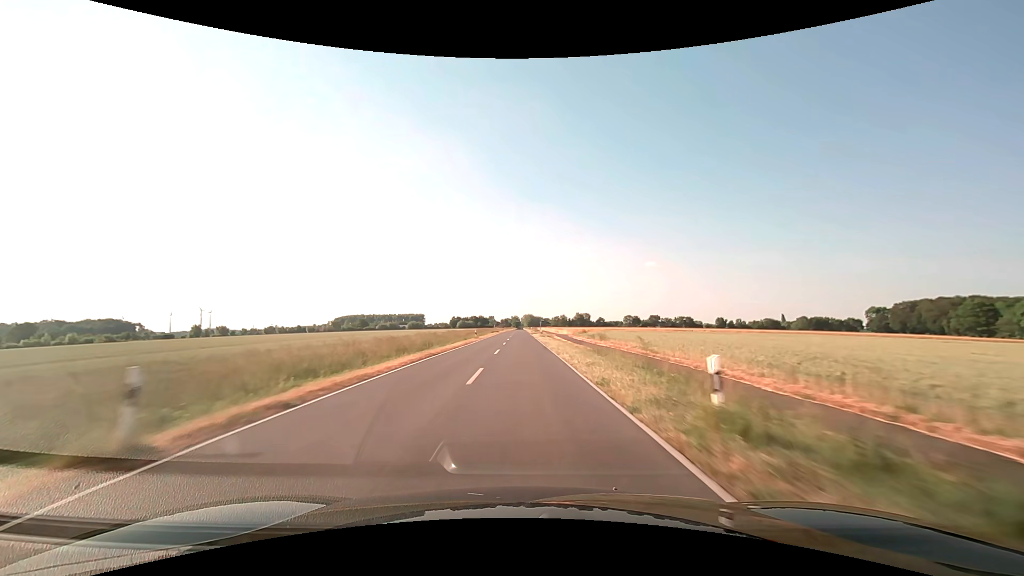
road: secondary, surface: asphalt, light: Day
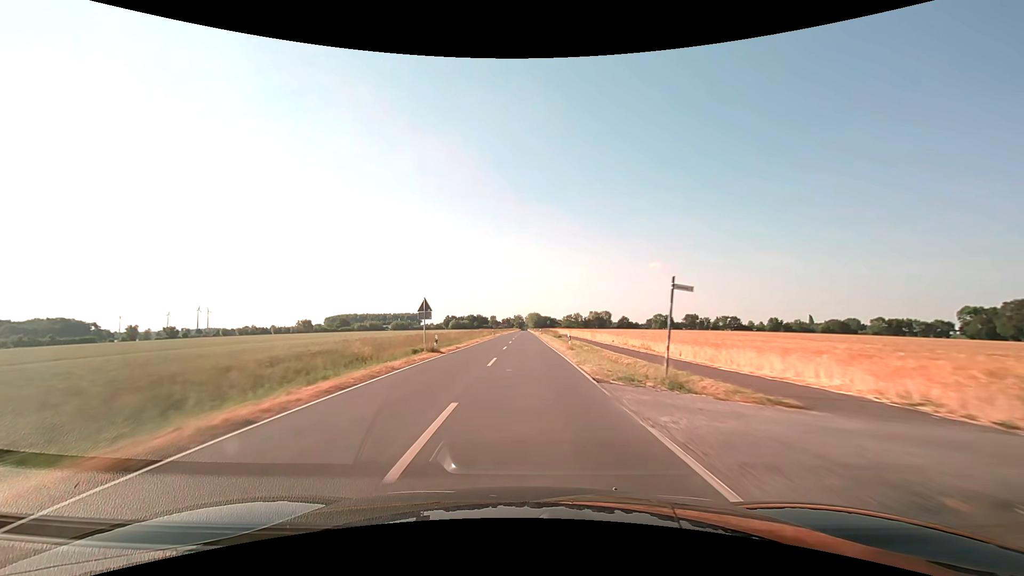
(-0.5, +79.4) m; 0°
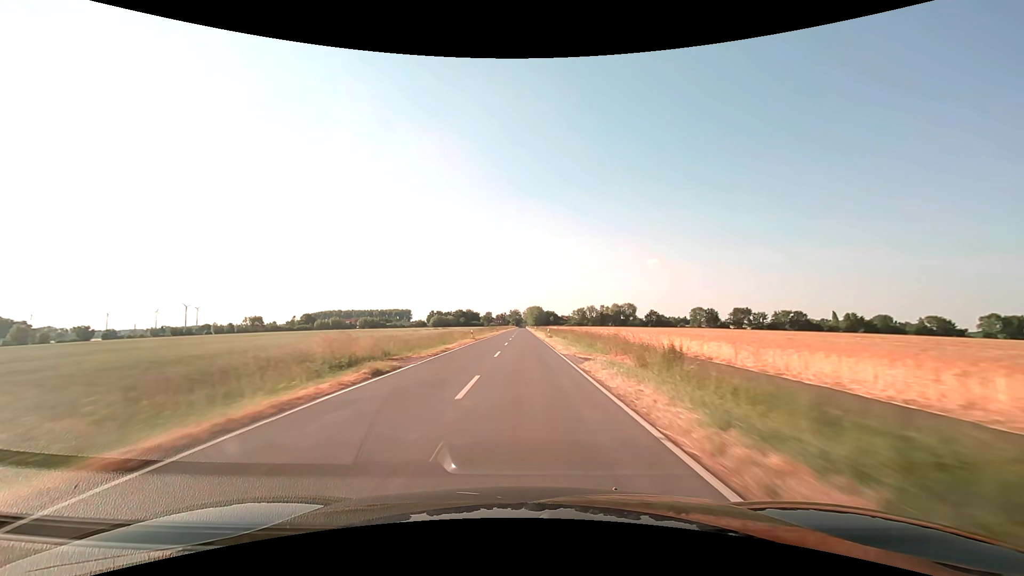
(+0.3, +79.3) m; 0°
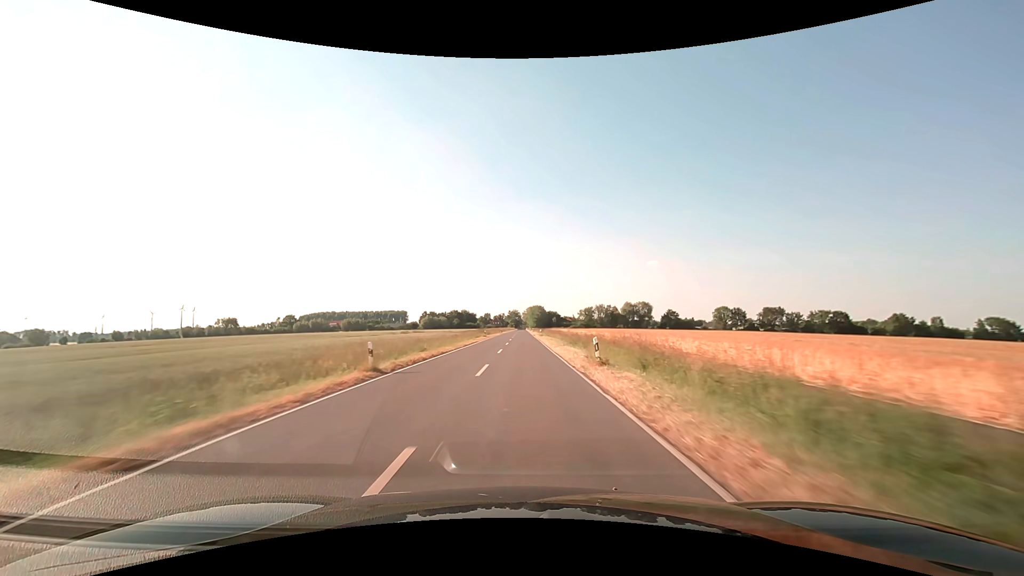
(0.0, +31.7) m; 0°
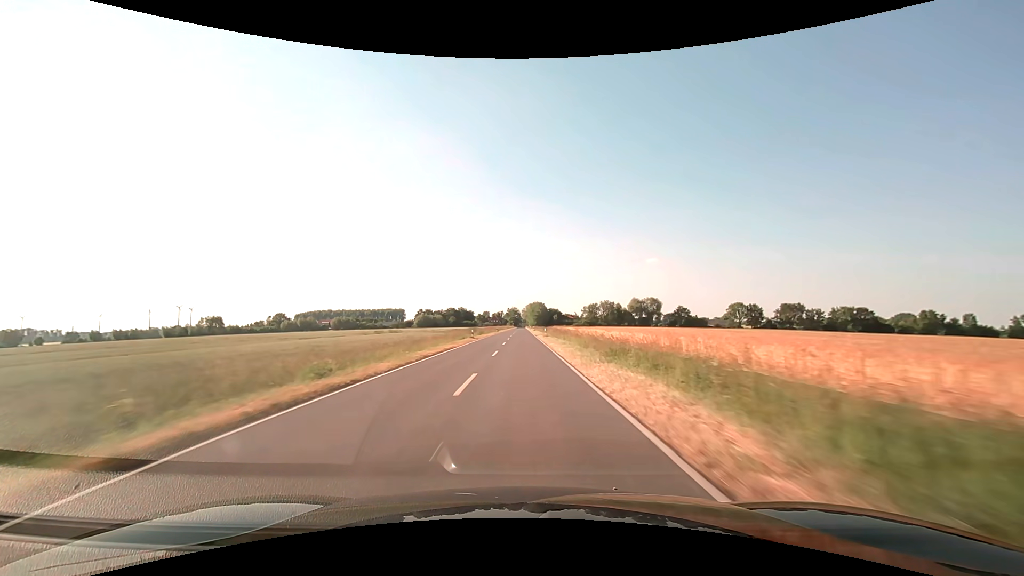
(0.0, +15.9) m; 0°
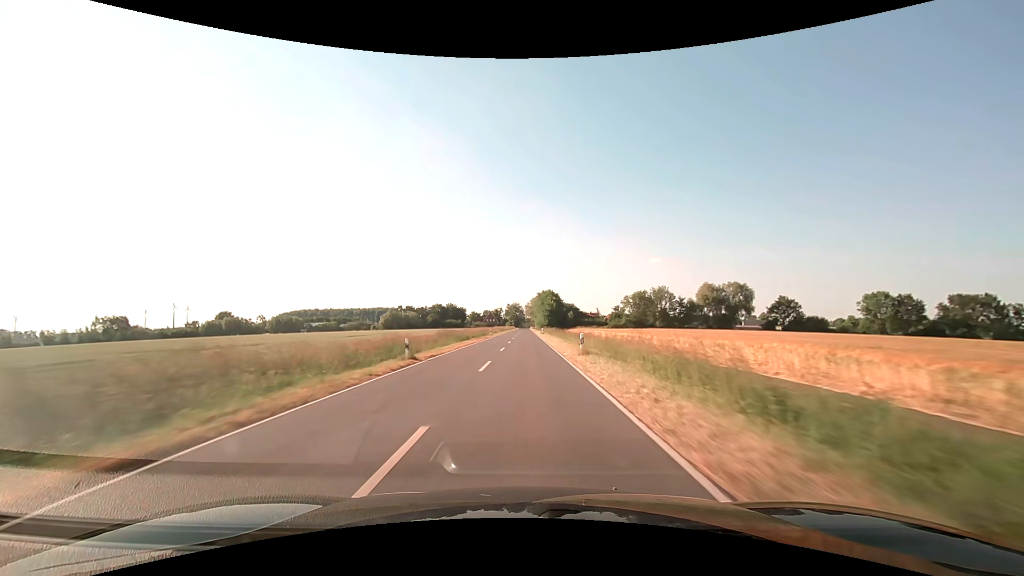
(-0.3, +79.3) m; 0°
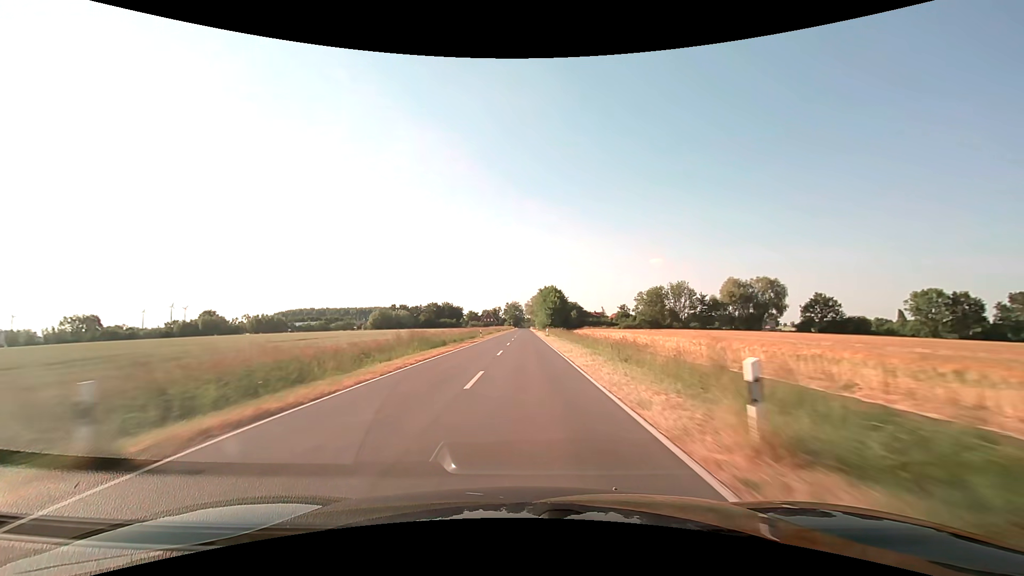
(0.0, +15.9) m; 0°
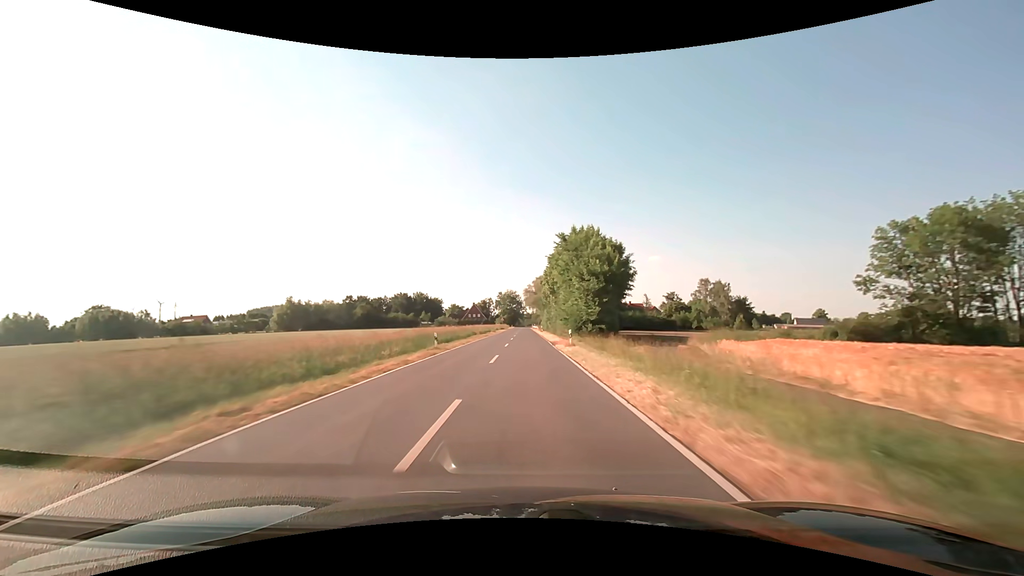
(+0.3, +78.0) m; 0°
(0, +10) (0, +20) (0, +30) (0, +40) (0, +50) (0, +60) (0, +70) (0, +80) (0, +90) (0, +100) m
